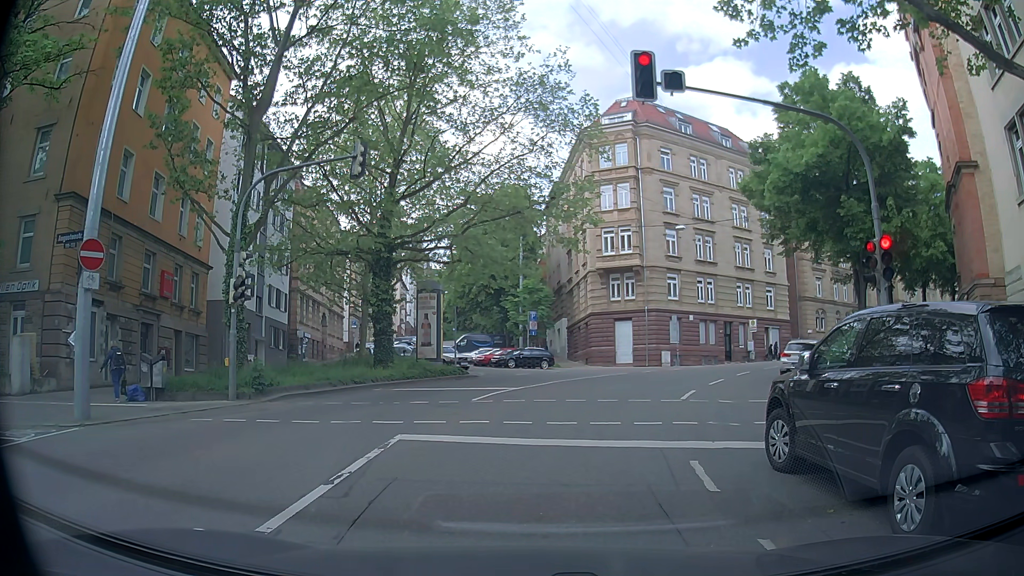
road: secondary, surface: asphalt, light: Day
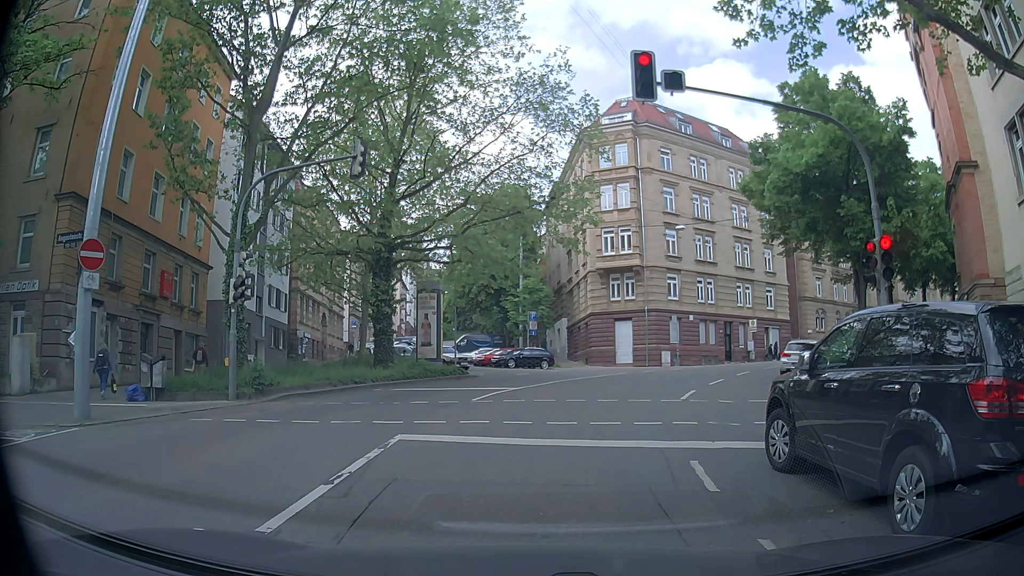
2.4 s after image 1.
(0.0, 0.0) m; 0°
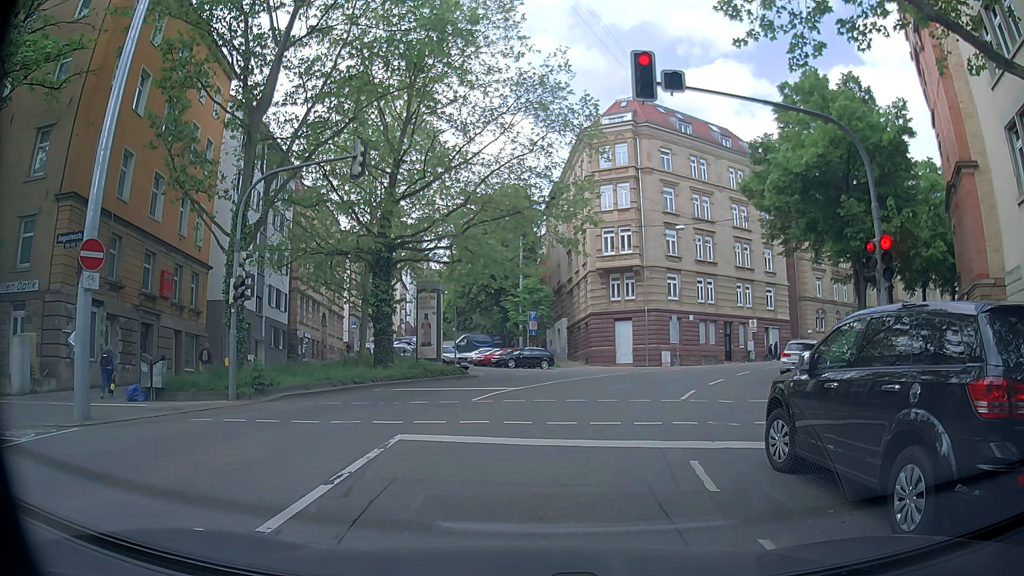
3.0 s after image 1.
(0.0, 0.0) m; 0°
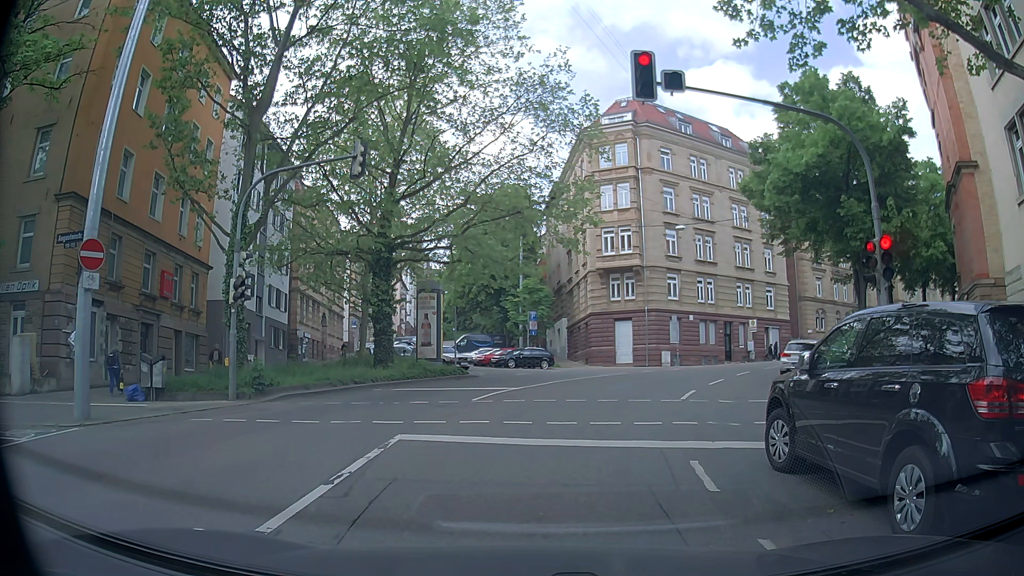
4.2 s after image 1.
(0.0, 0.0) m; 0°
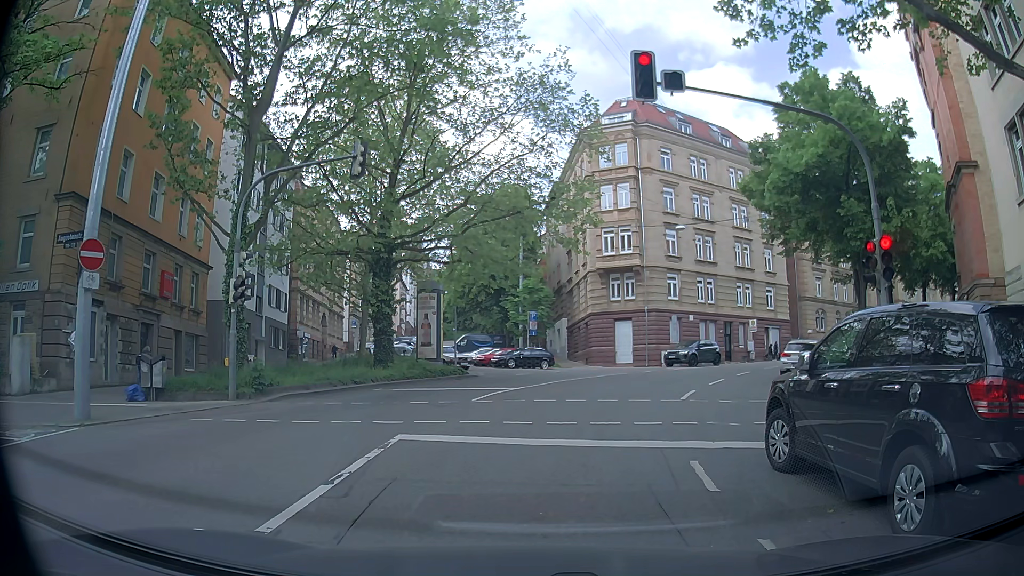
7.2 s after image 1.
(0.0, 0.0) m; 0°
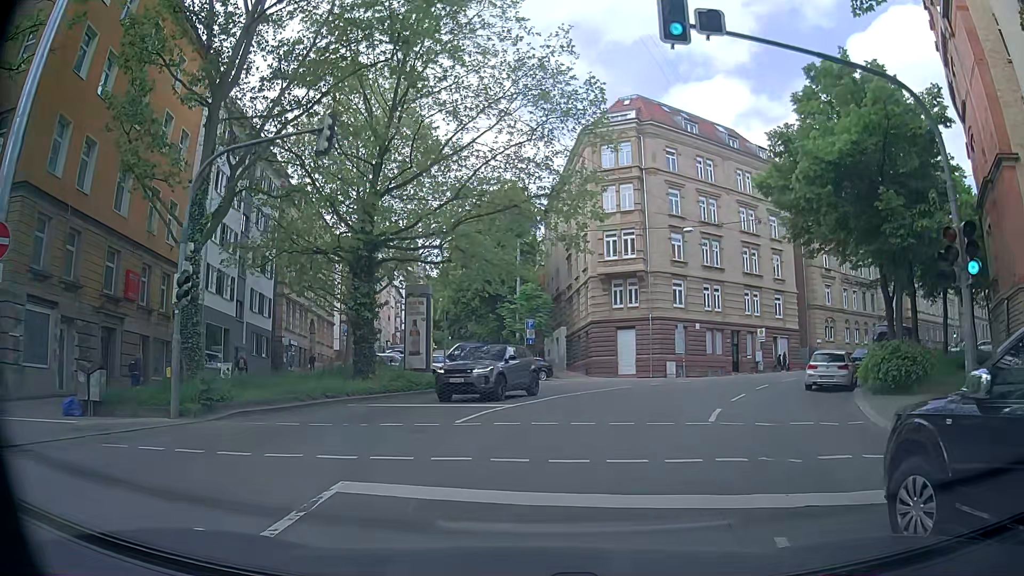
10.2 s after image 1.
(+0.1, +3.2) m; +3°
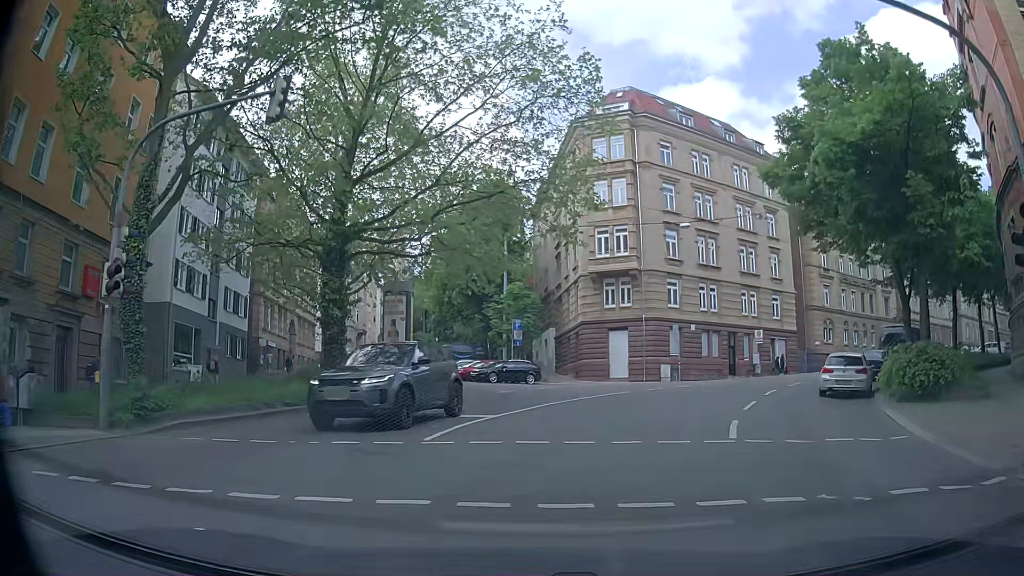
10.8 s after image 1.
(+0.1, +2.5) m; 0°
